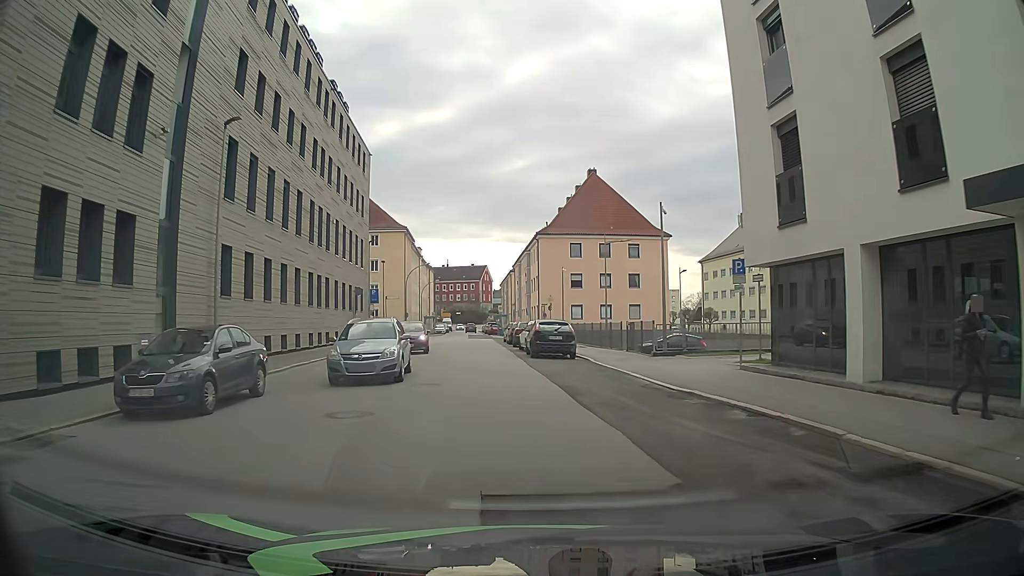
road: tertiary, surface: asphalt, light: Day
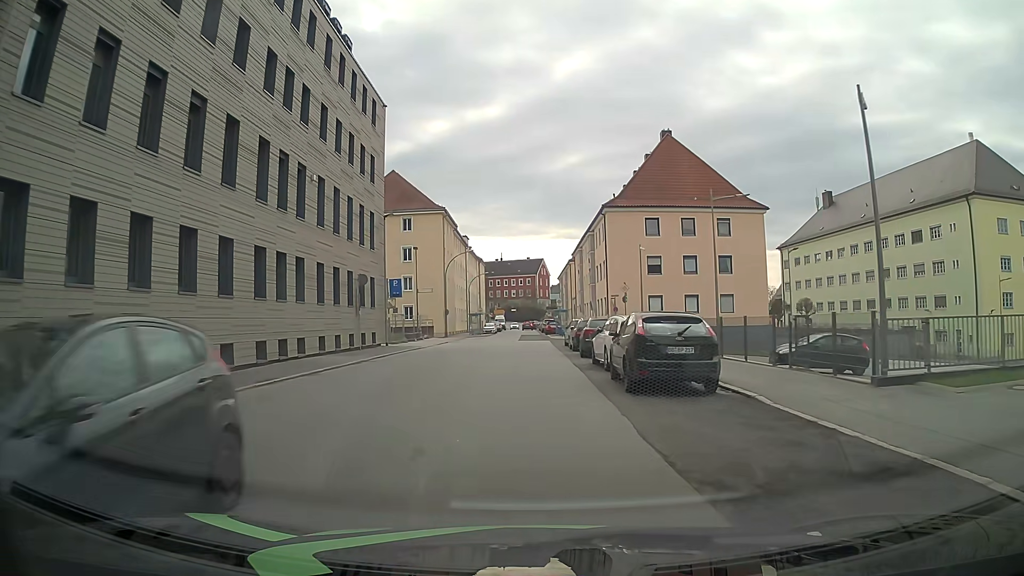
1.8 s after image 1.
(-0.4, +13.6) m; -4°
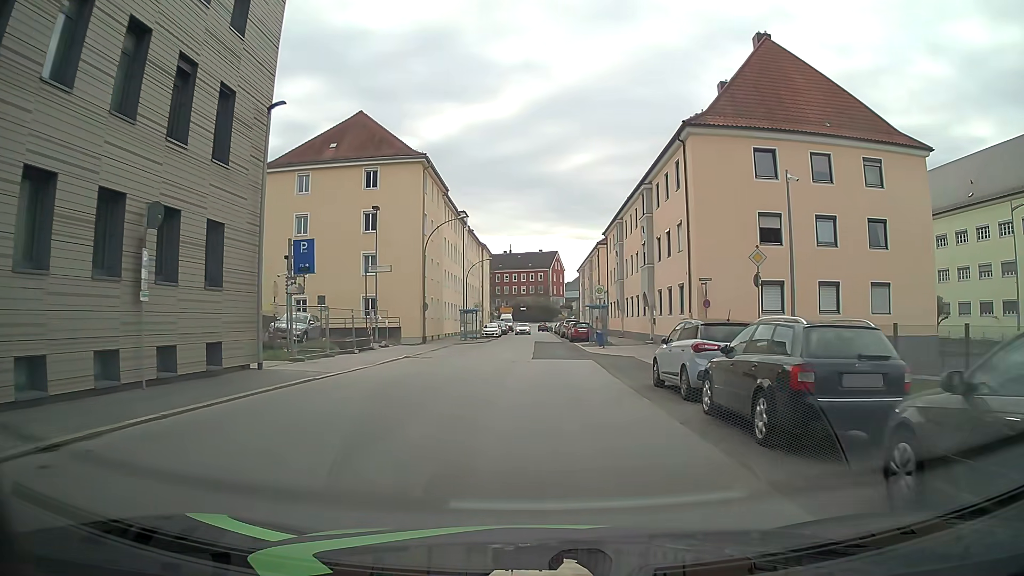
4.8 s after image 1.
(-0.5, +22.6) m; -1°
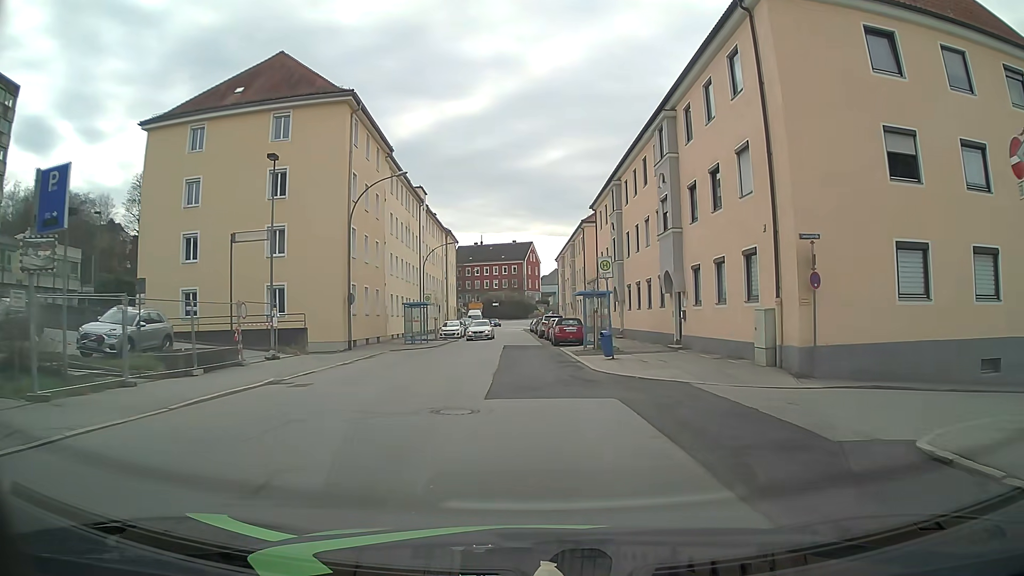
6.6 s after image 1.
(+0.4, +13.6) m; +1°
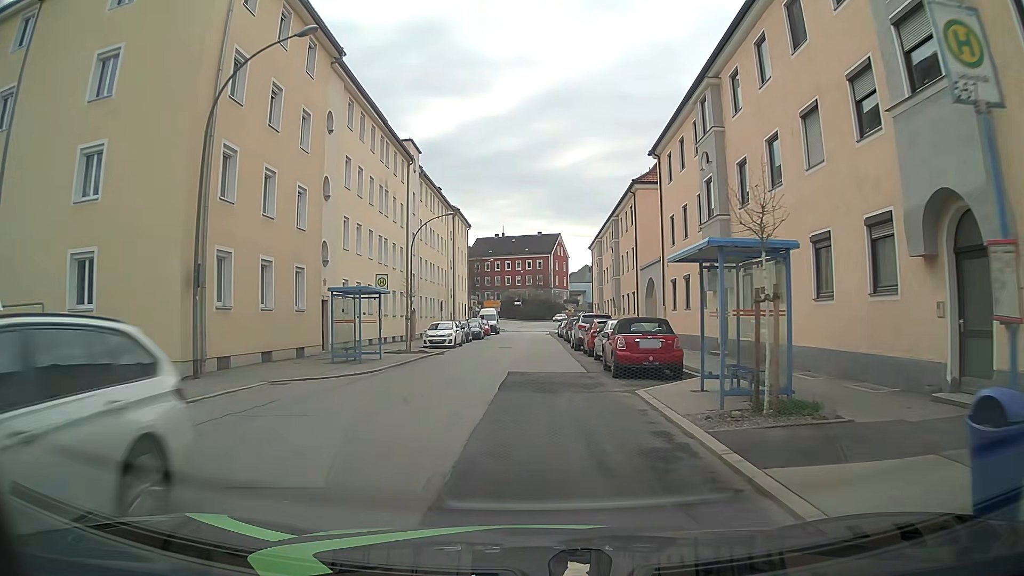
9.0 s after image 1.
(+0.2, +18.1) m; -1°
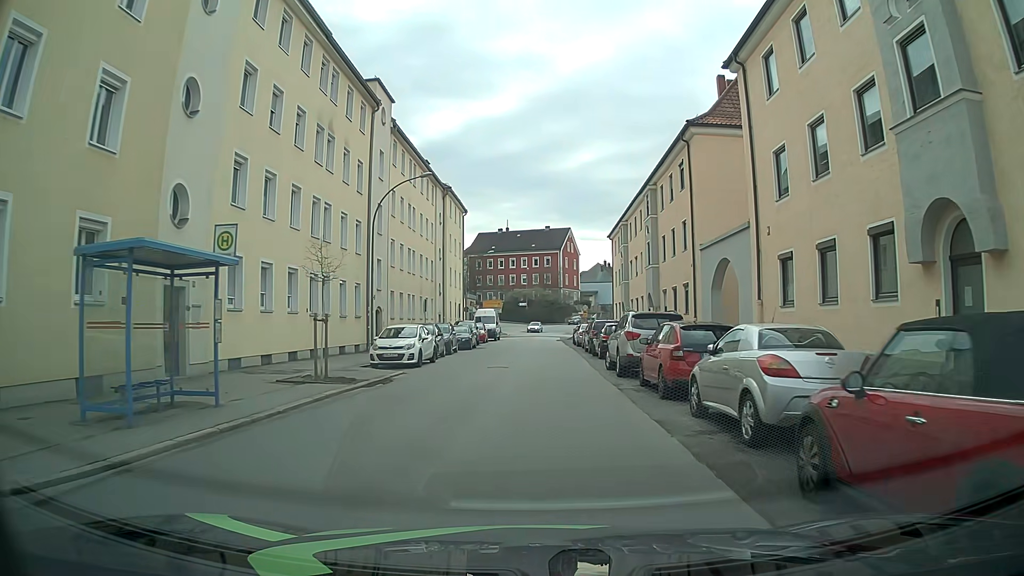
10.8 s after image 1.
(-0.2, +13.5) m; -1°
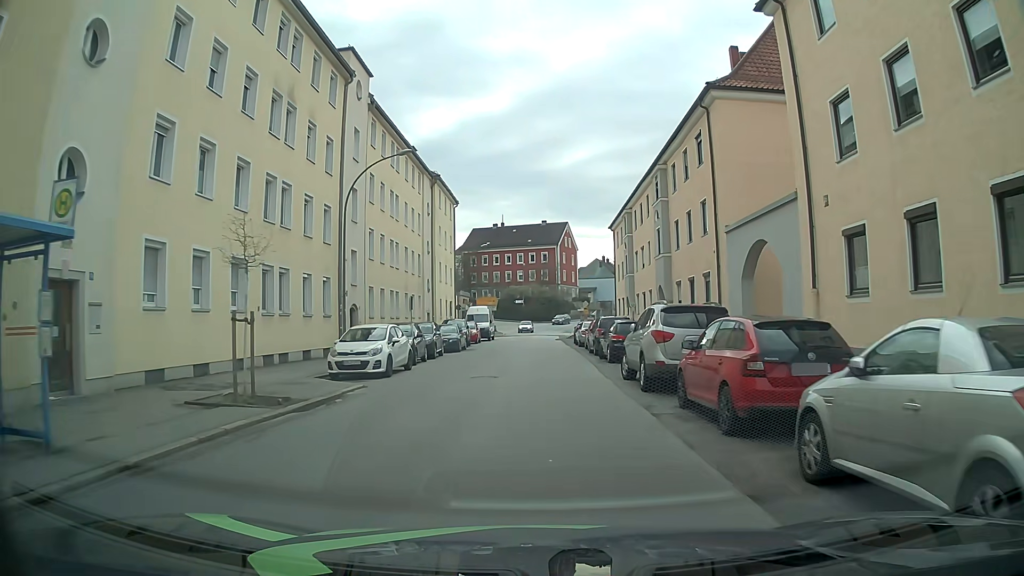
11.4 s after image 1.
(0.0, +4.5) m; 0°
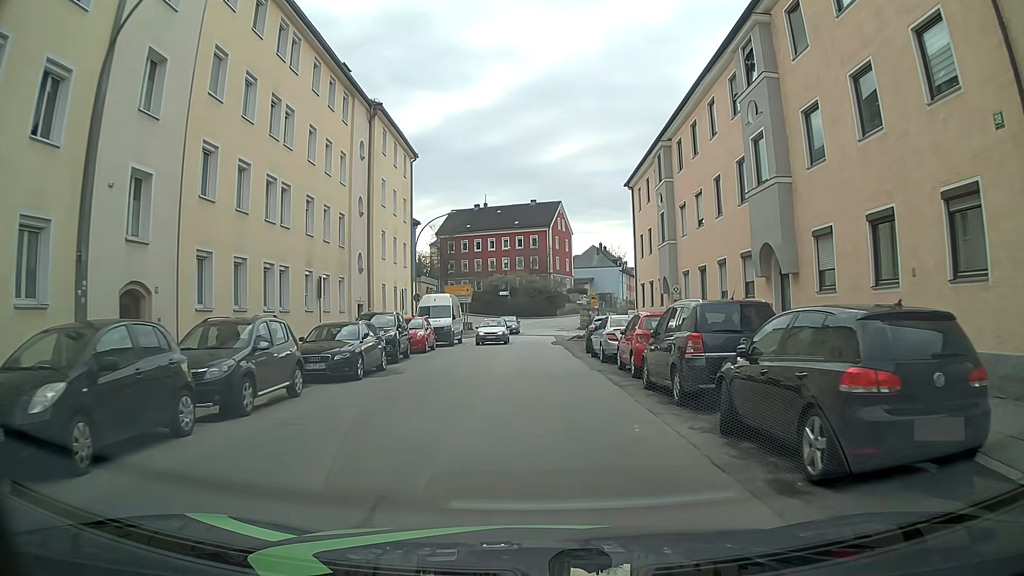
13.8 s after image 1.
(+0.3, +17.9) m; +2°
(0, +10) (0, +20) (0, +30) (0, +40) (0, +50) (0, +60) (+1, +70) (+4, +80) (+8, +89) (+12, +98) m
